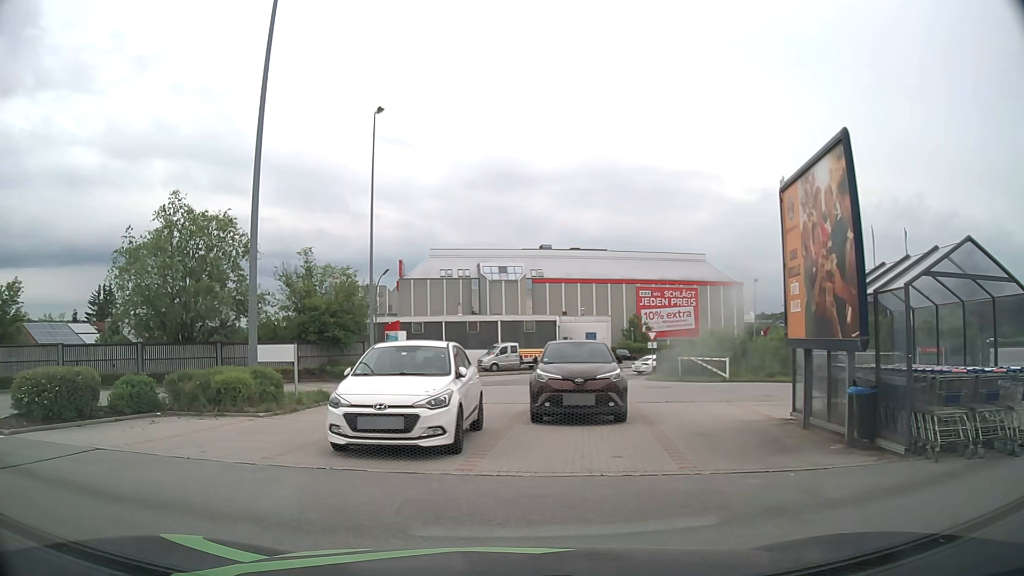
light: Day
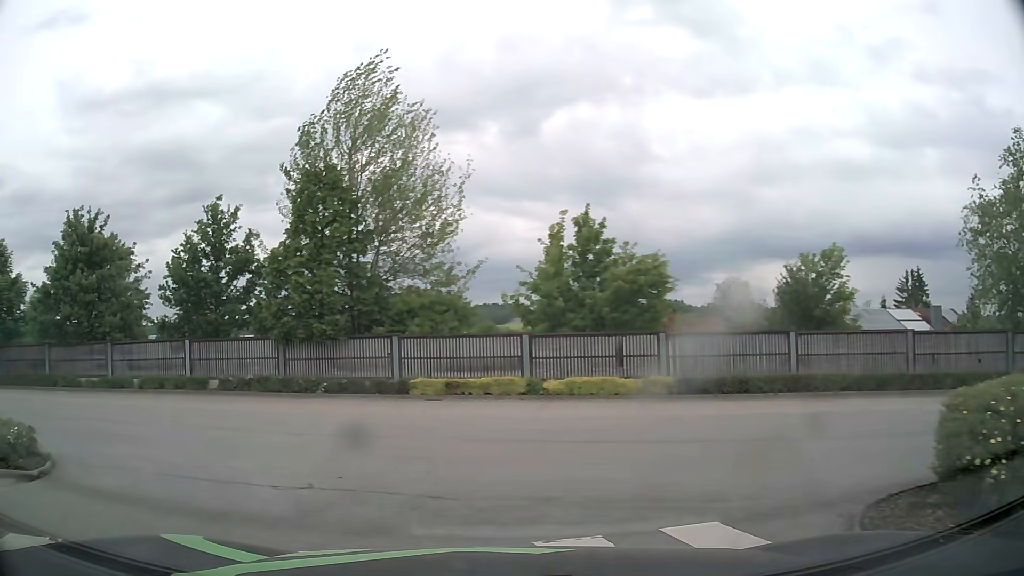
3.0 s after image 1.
(-5.0, +6.5) m; -71°
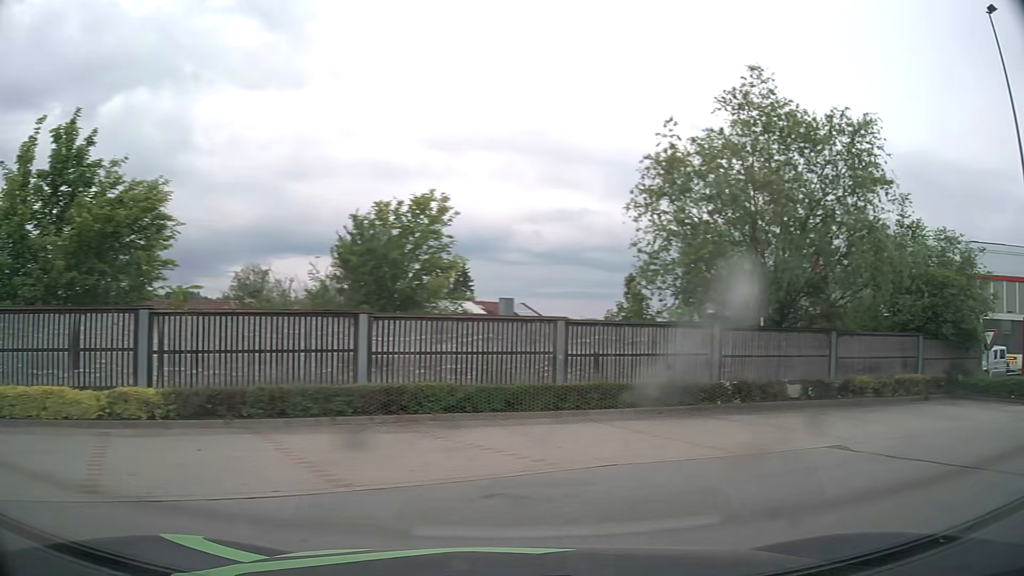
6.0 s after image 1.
(+1.0, +8.5) m; +41°
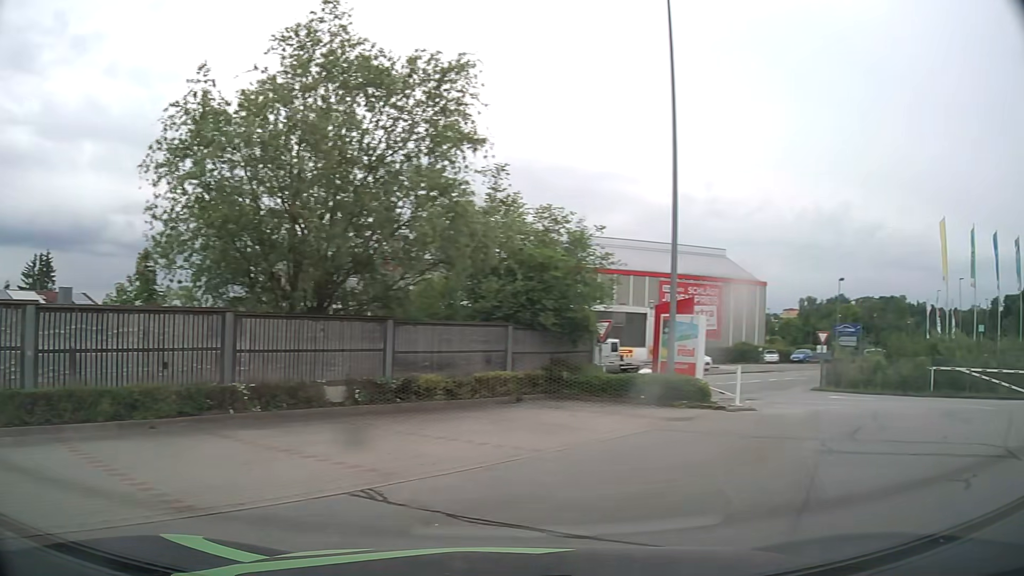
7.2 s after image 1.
(+1.1, +3.5) m; +34°
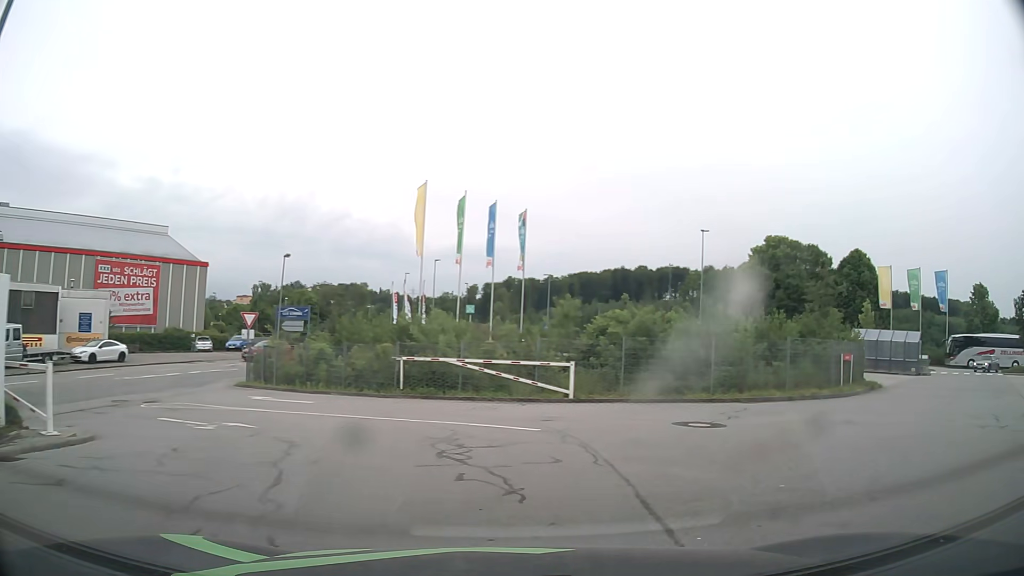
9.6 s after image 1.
(+3.7, +7.6) m; +47°
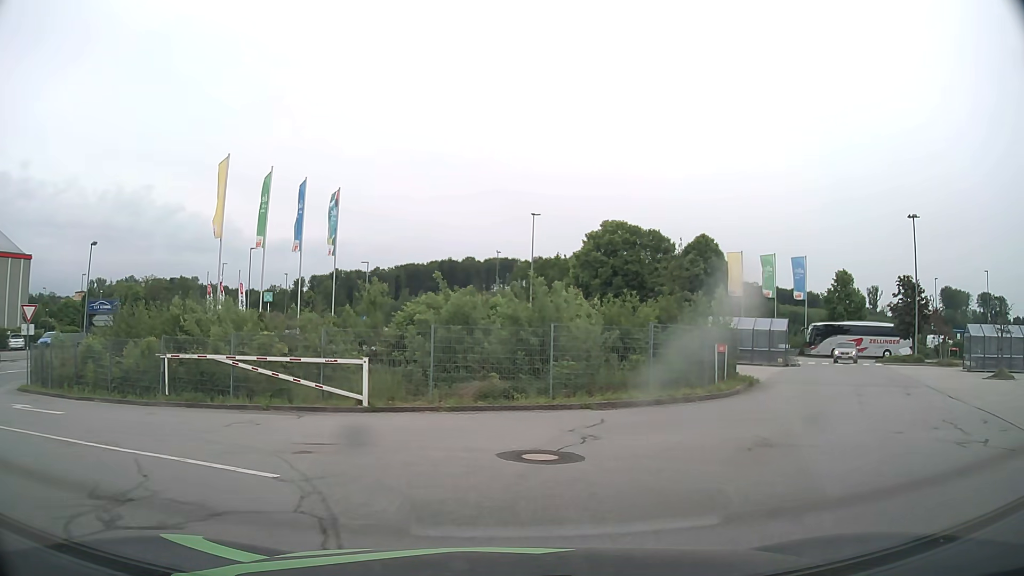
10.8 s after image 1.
(+0.7, +4.5) m; +14°
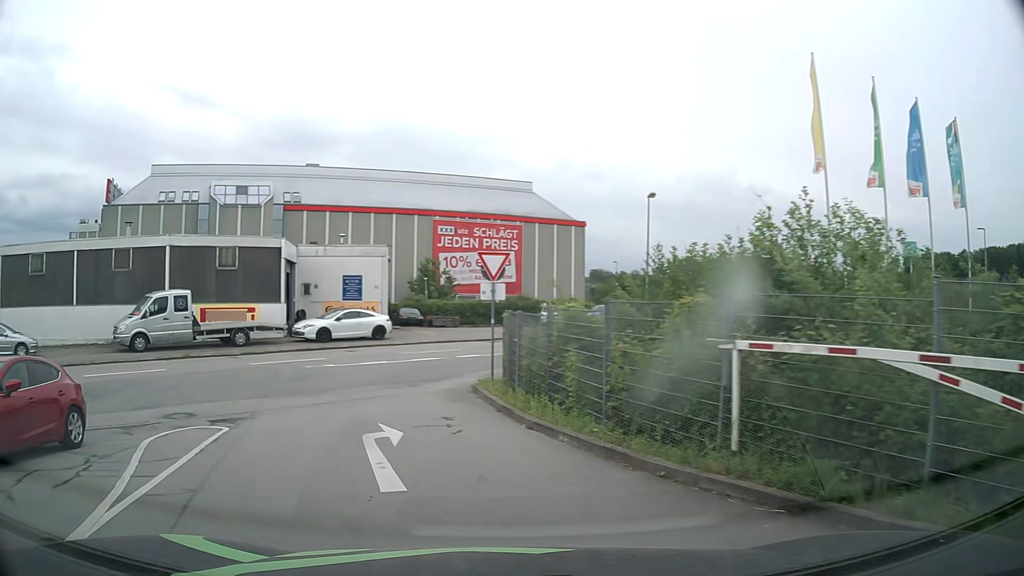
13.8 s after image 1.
(-3.8, +11.0) m; -52°
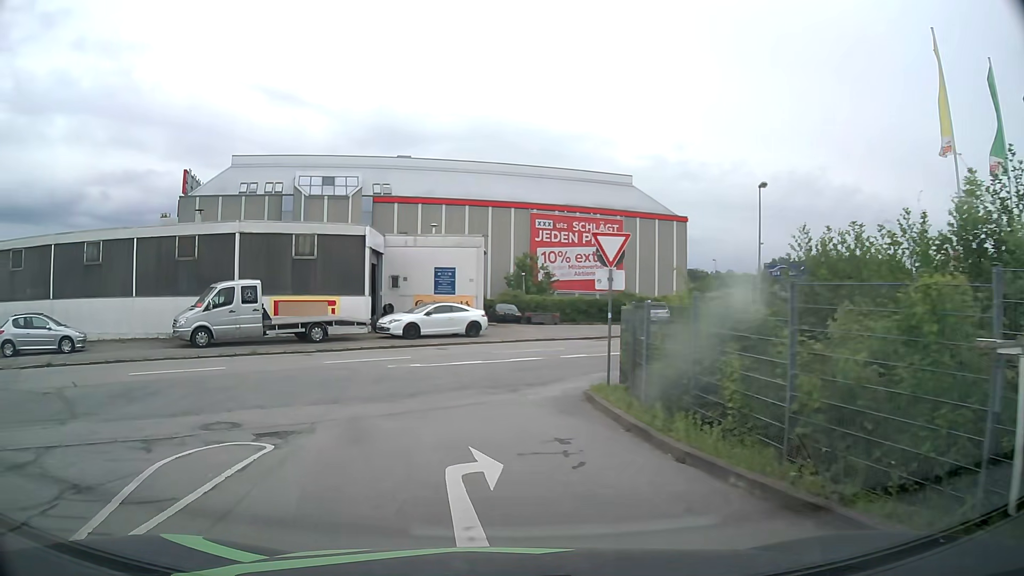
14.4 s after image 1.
(-0.1, +2.8) m; -7°
